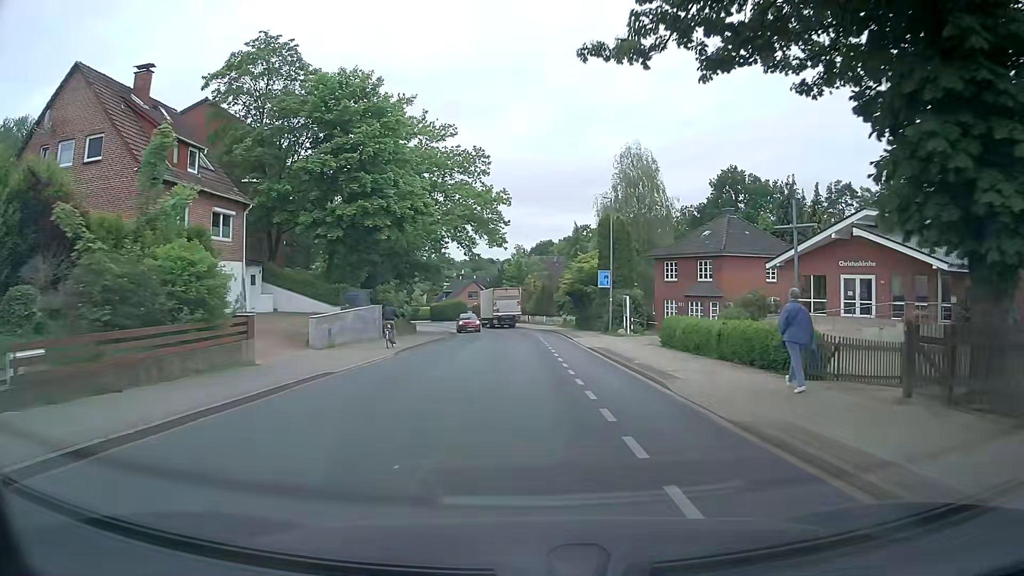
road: tertiary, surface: asphalt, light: Day
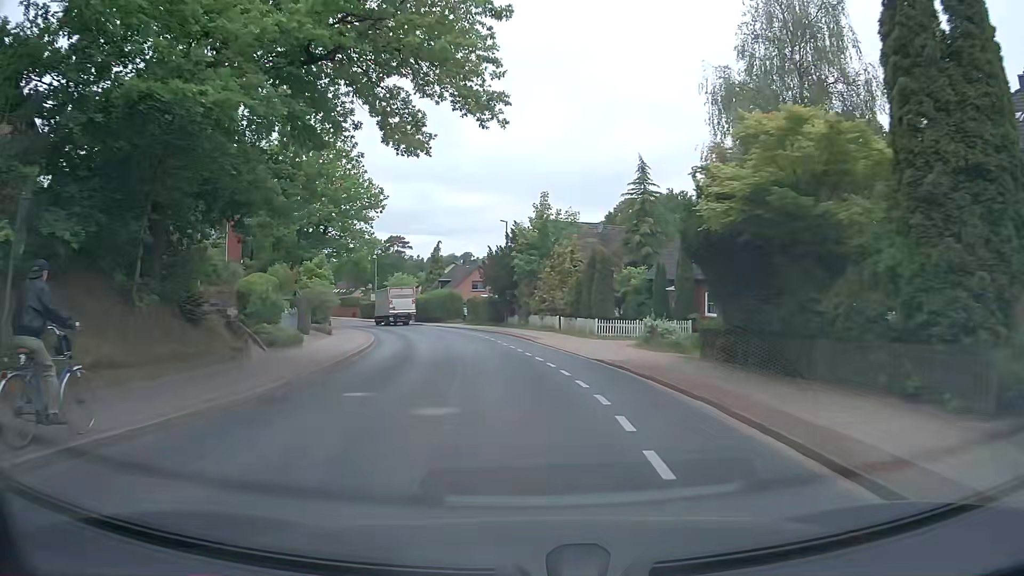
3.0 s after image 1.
(-0.3, +35.1) m; -2°
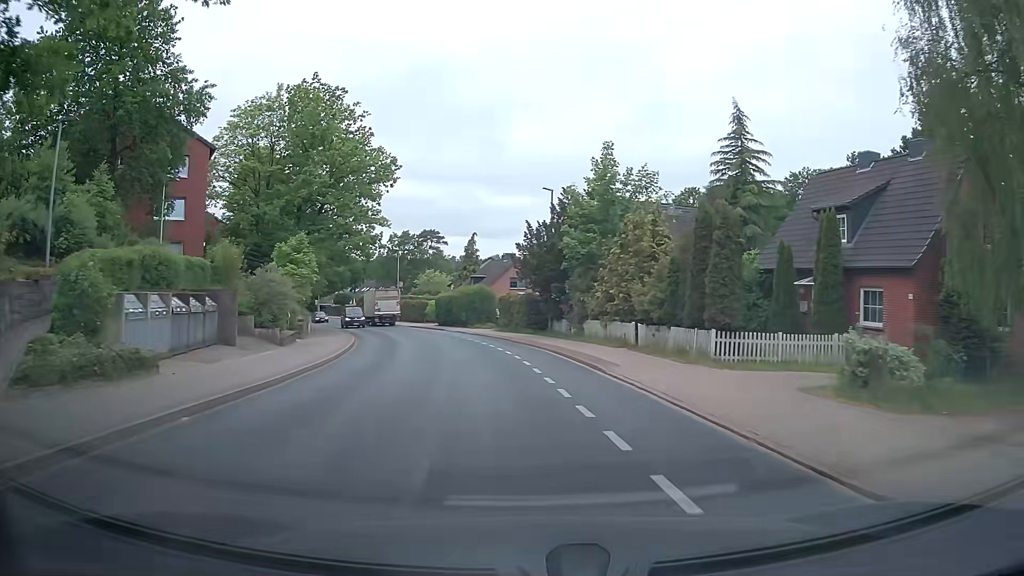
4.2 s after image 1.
(-0.4, +13.9) m; -3°
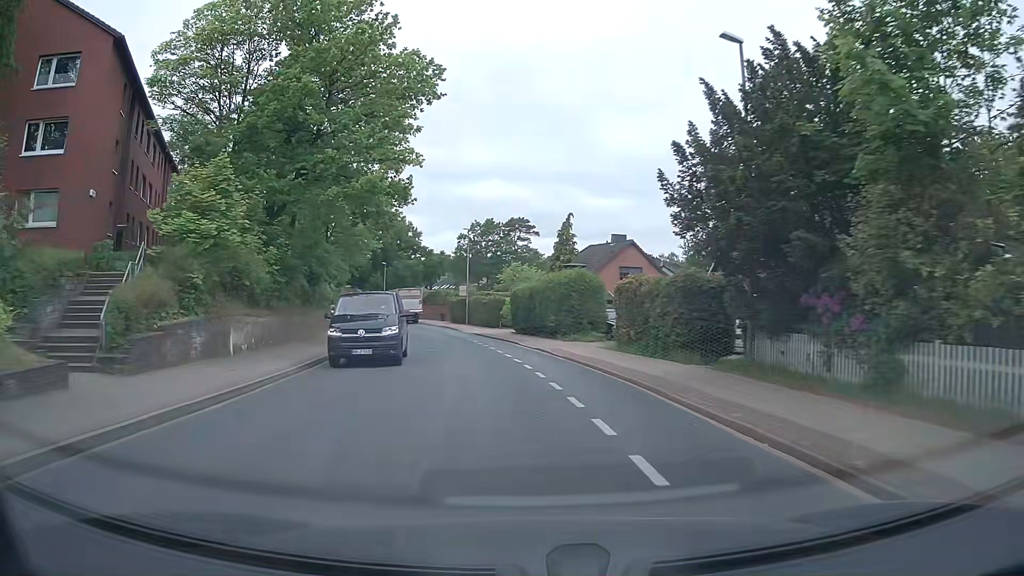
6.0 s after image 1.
(-1.6, +20.6) m; -9°
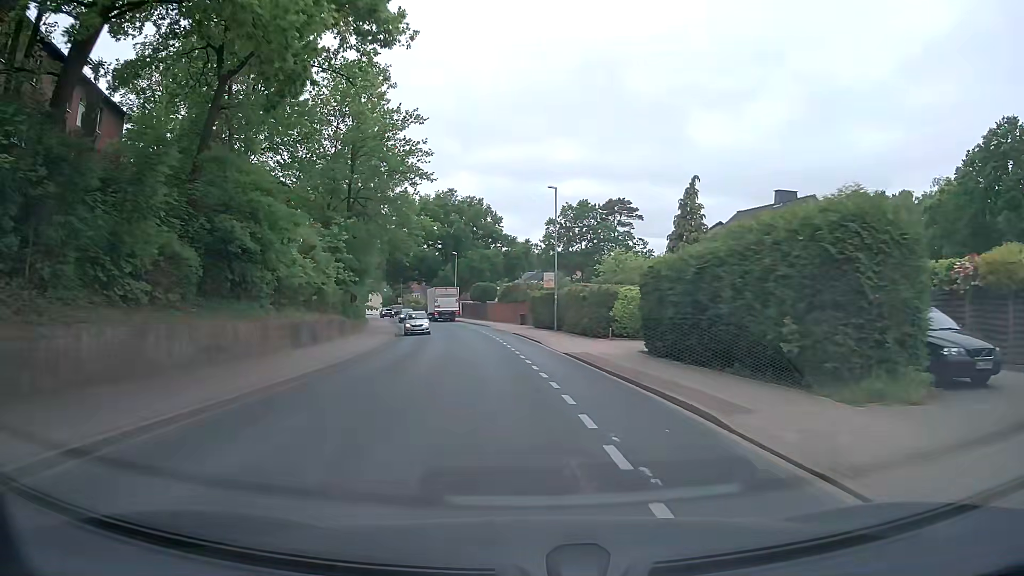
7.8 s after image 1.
(-1.4, +20.8) m; -8°
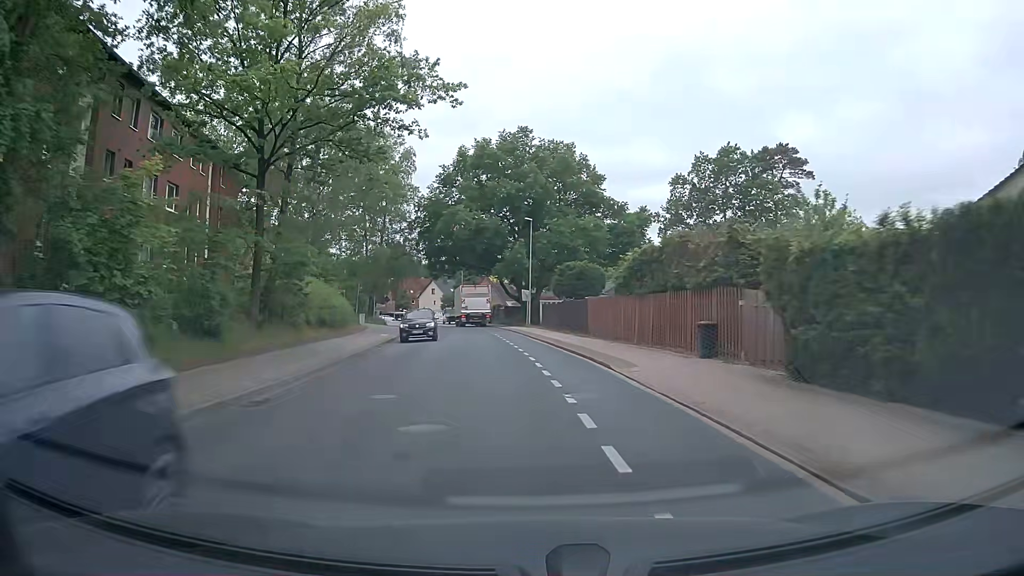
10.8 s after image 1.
(-2.6, +36.6) m; -7°
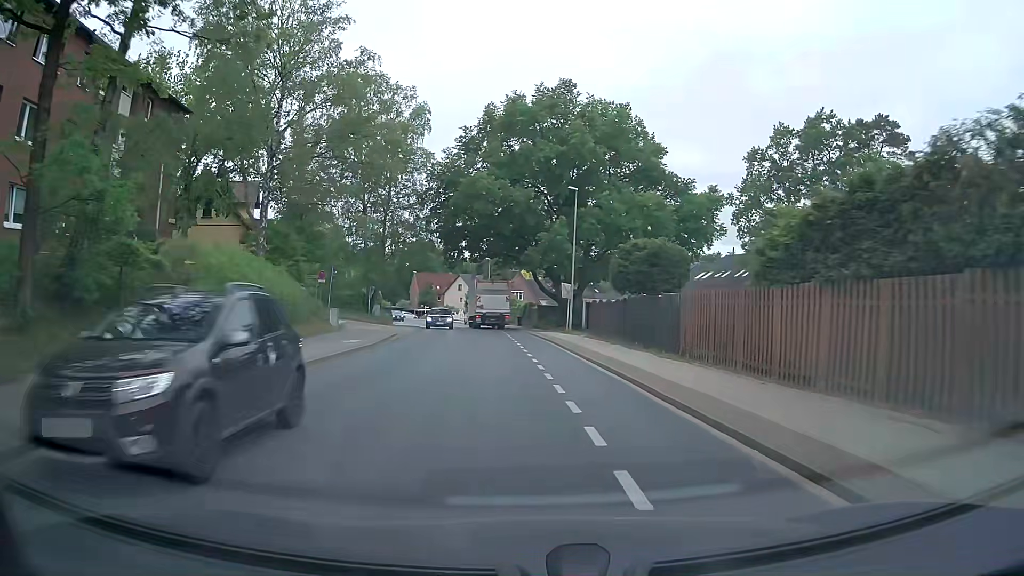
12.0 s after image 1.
(-0.4, +13.8) m; -3°
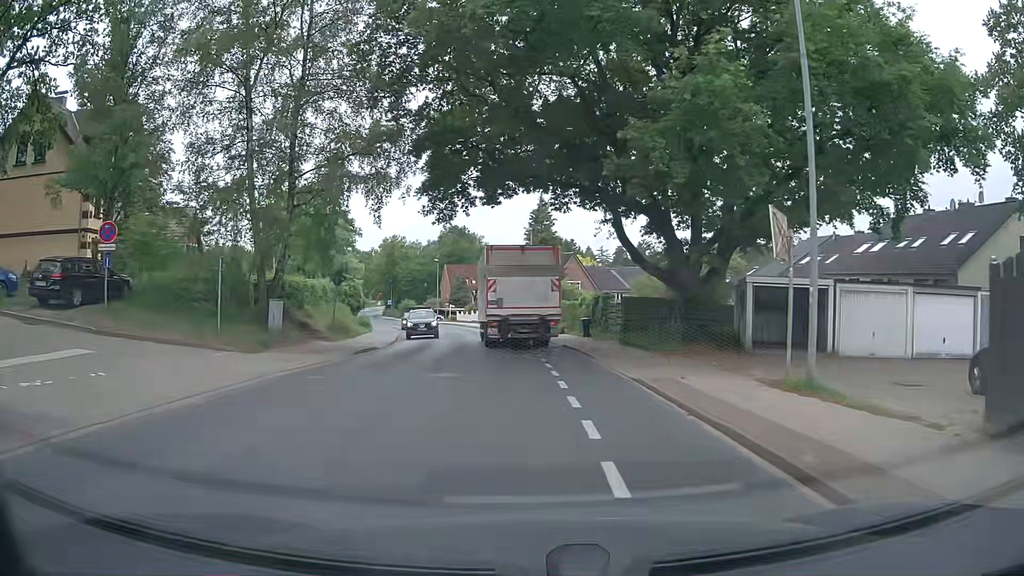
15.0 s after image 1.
(-1.2, +29.2) m; -5°
(0, +10) (-1, +20) (-1, +30) (-3, +40) (-5, +50) (-7, +59) (-9, +69) (-12, +79) (-15, +88) (-18, +98) m
